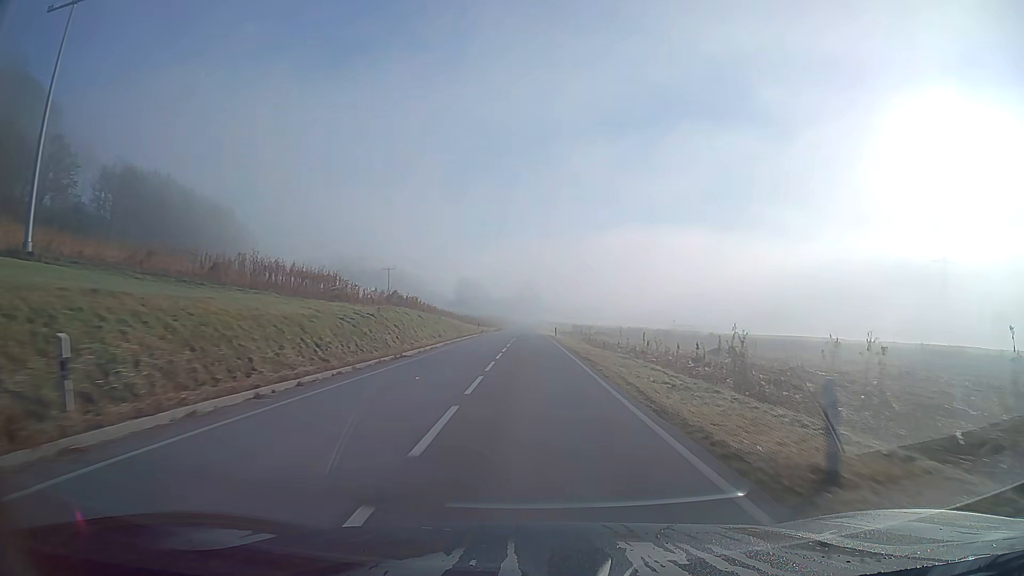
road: secondary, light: Day
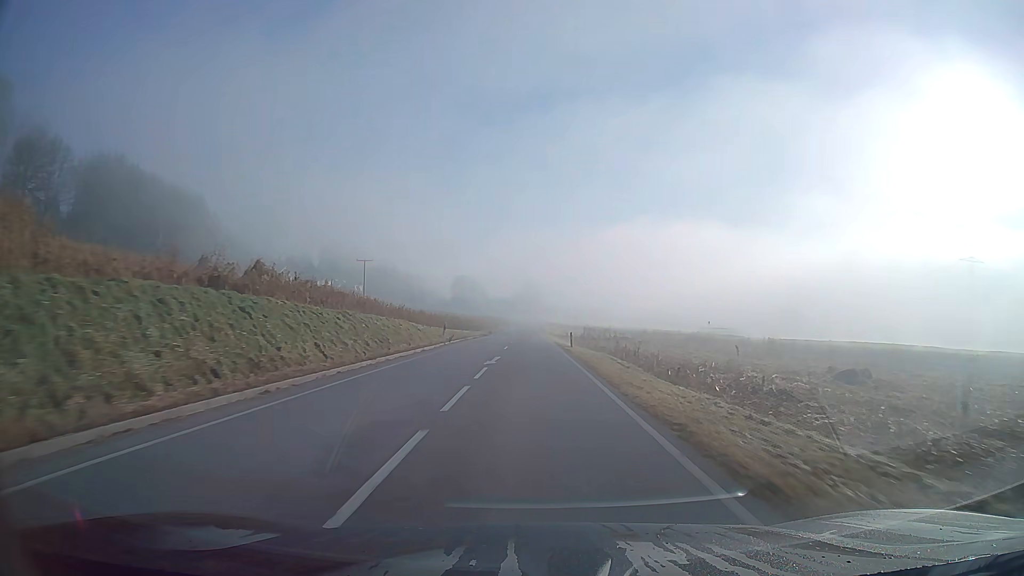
(0.0, +25.8) m; 0°
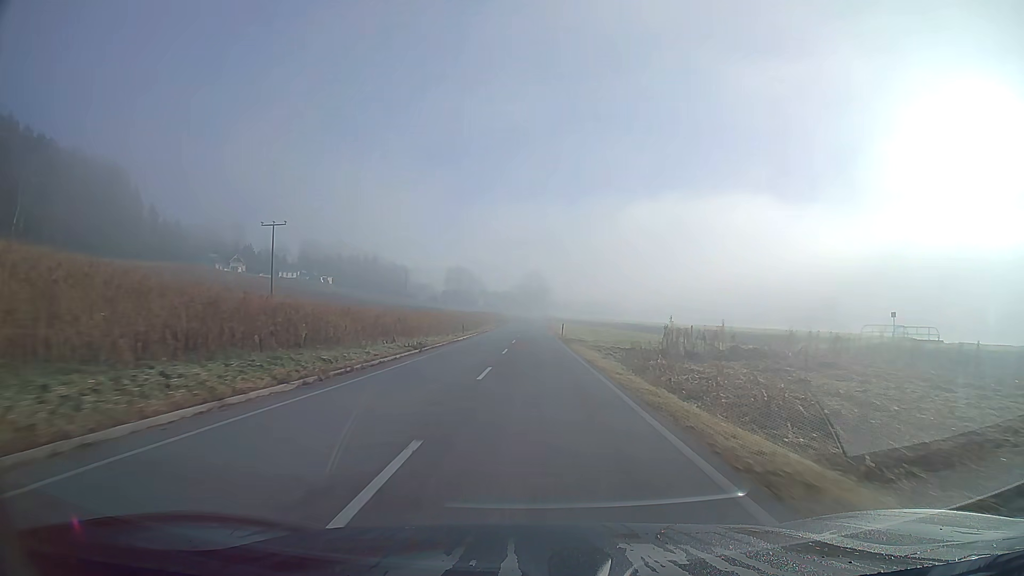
(-0.3, +55.5) m; 0°
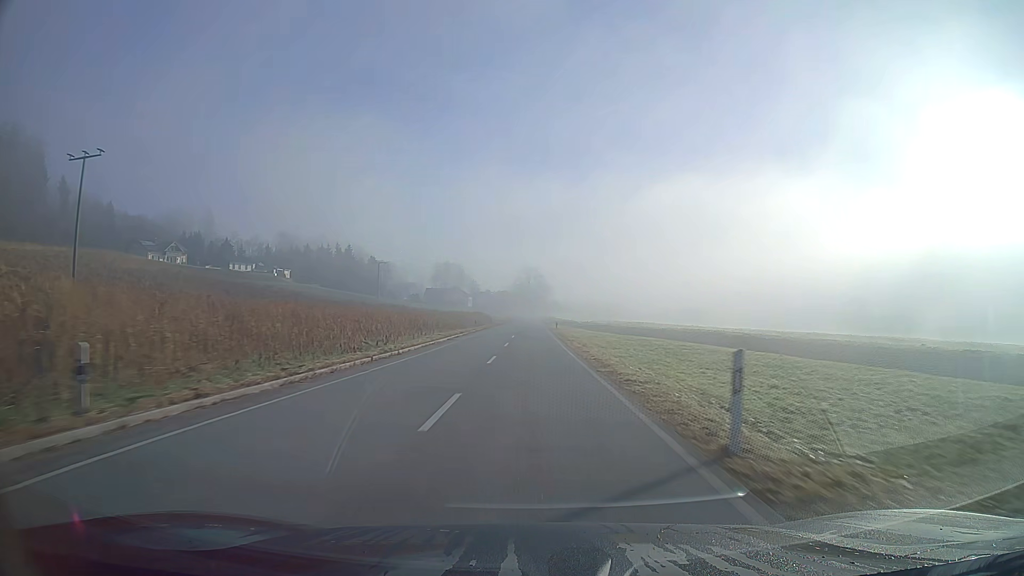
(+0.1, +44.0) m; 0°
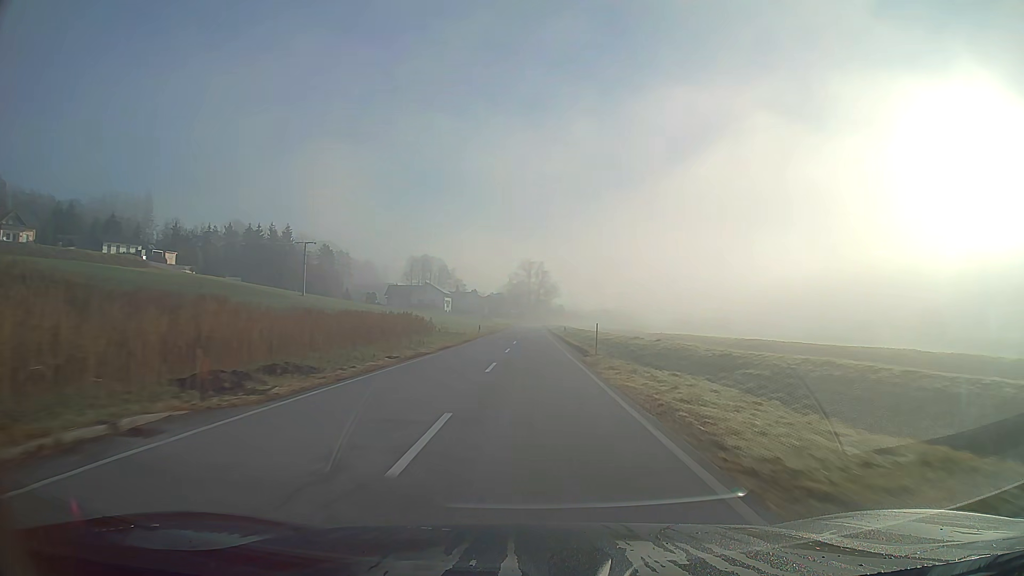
(-0.2, +74.5) m; 0°
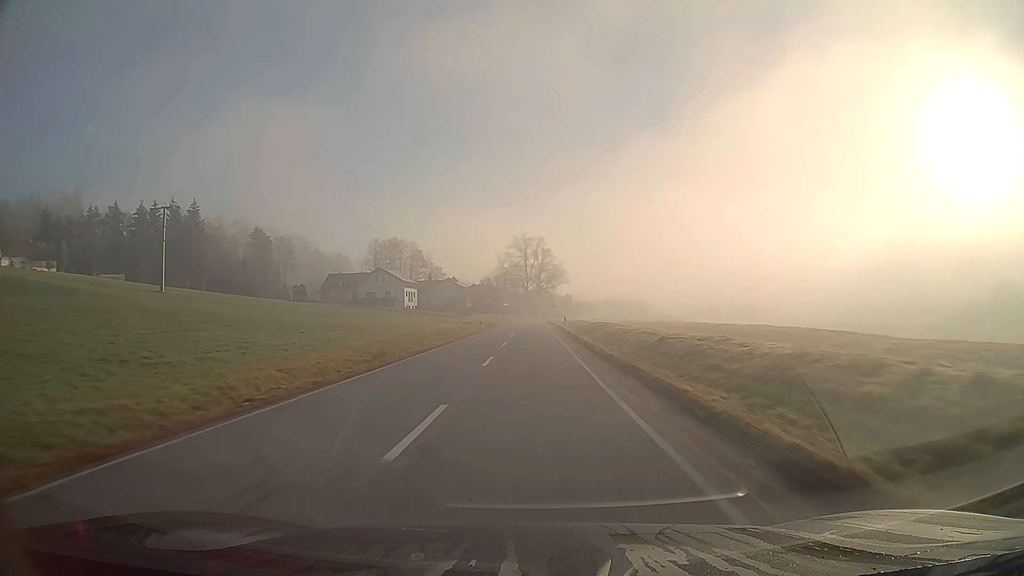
(+0.1, +59.8) m; 0°
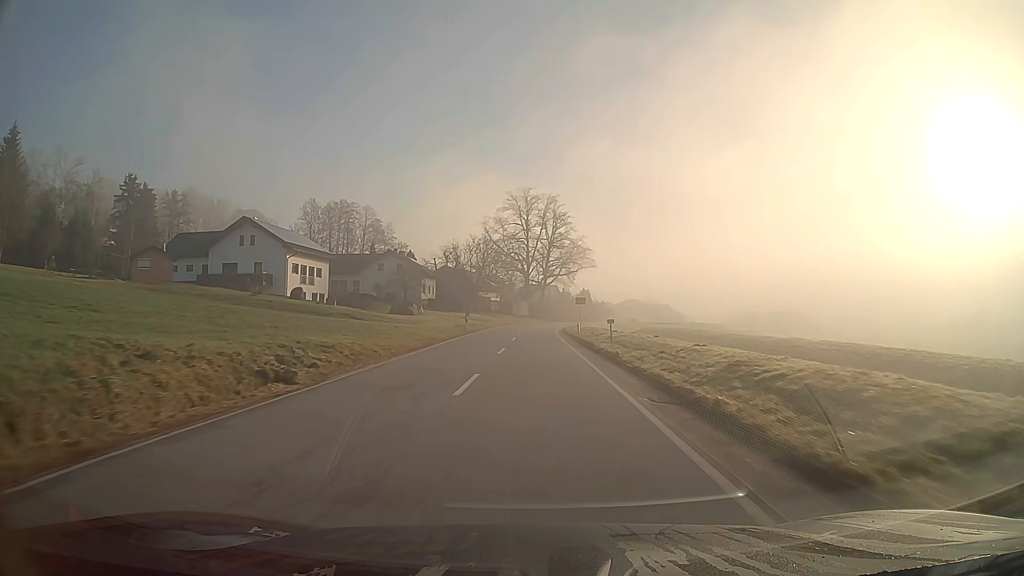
(-0.2, +66.7) m; 0°
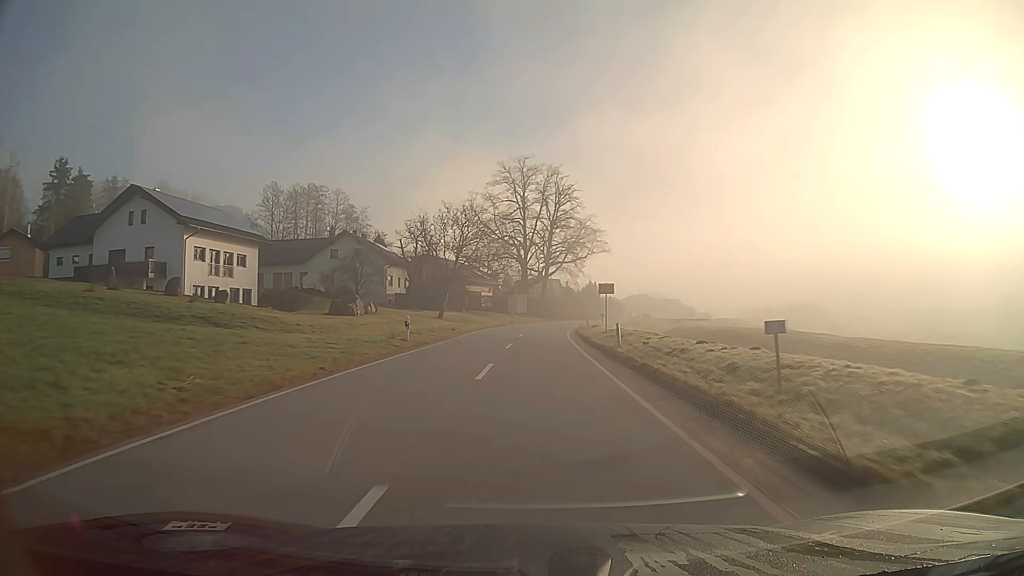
(+0.1, +21.5) m; 0°
